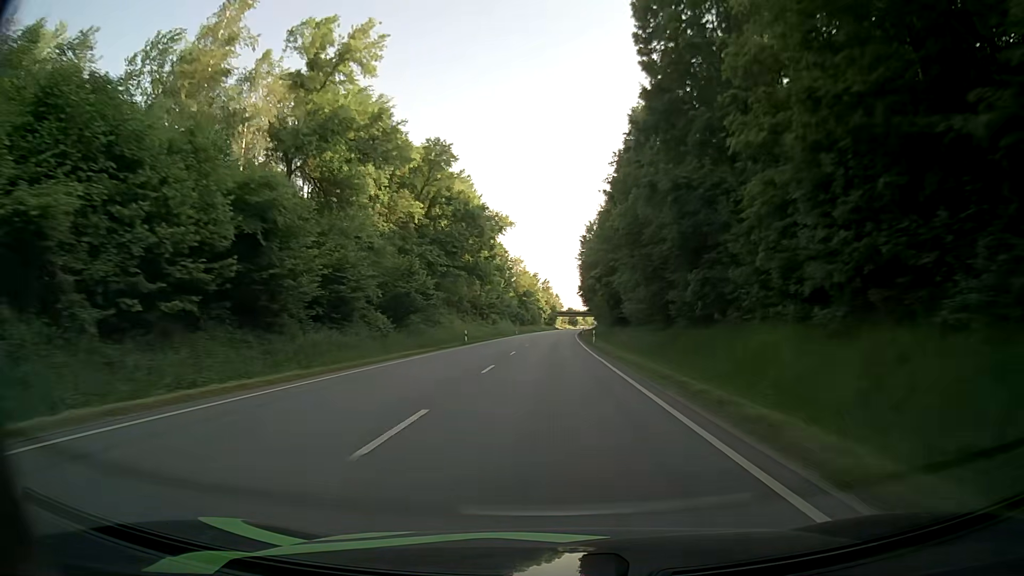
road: primary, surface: asphalt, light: Day
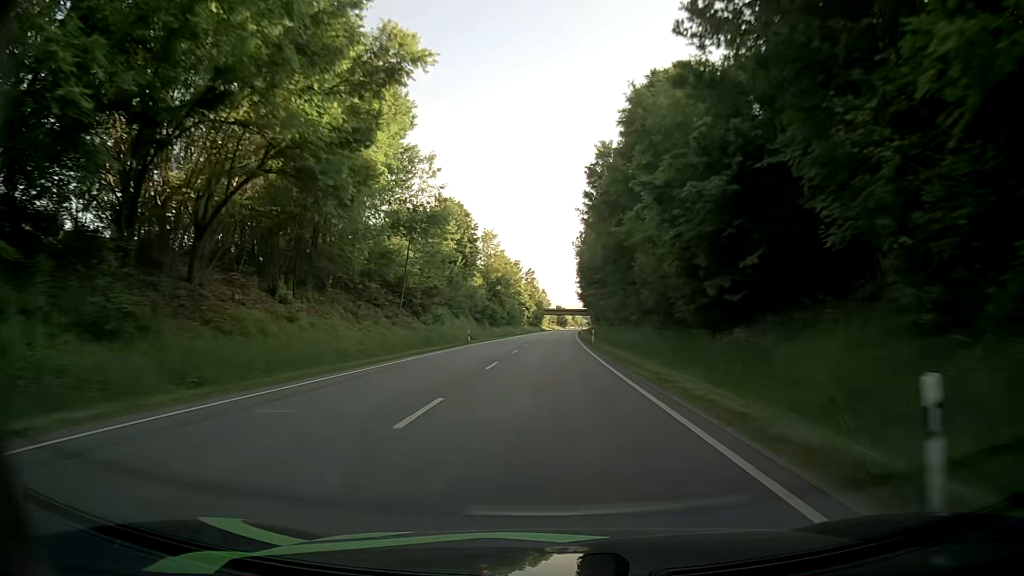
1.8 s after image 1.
(+0.7, +47.5) m; +1°
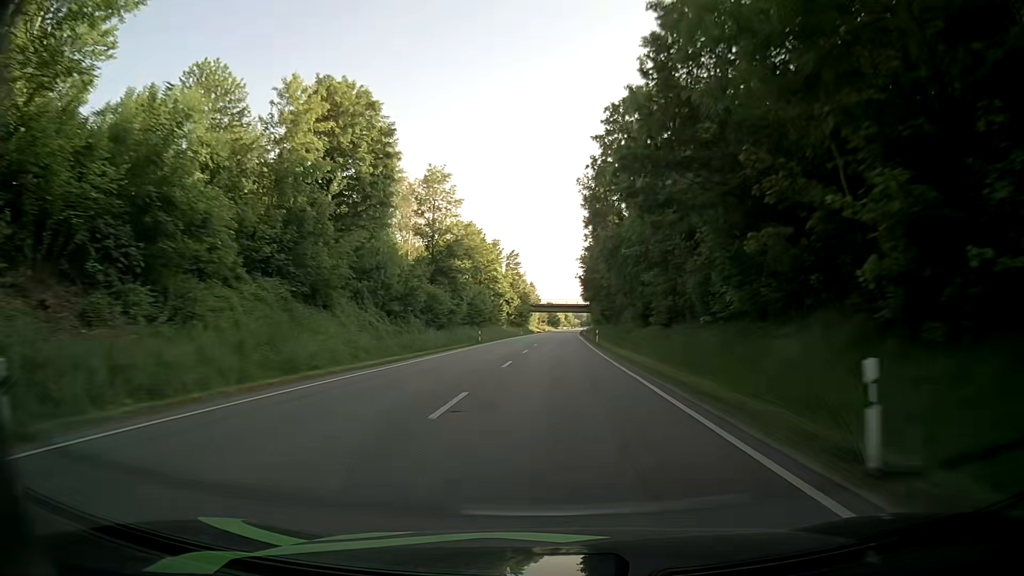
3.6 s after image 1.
(+0.5, +48.1) m; +1°
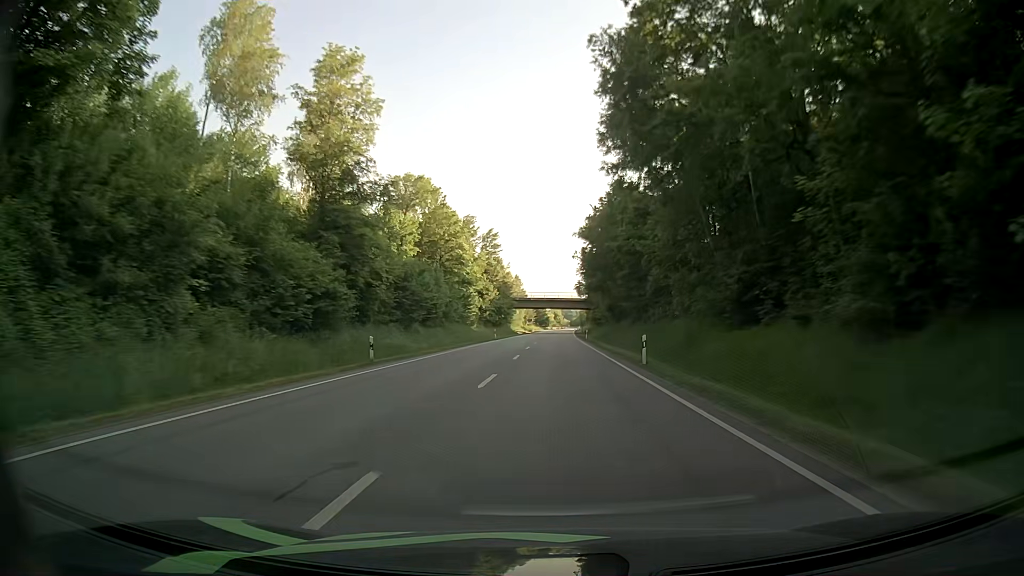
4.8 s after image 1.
(0.0, +32.4) m; 0°
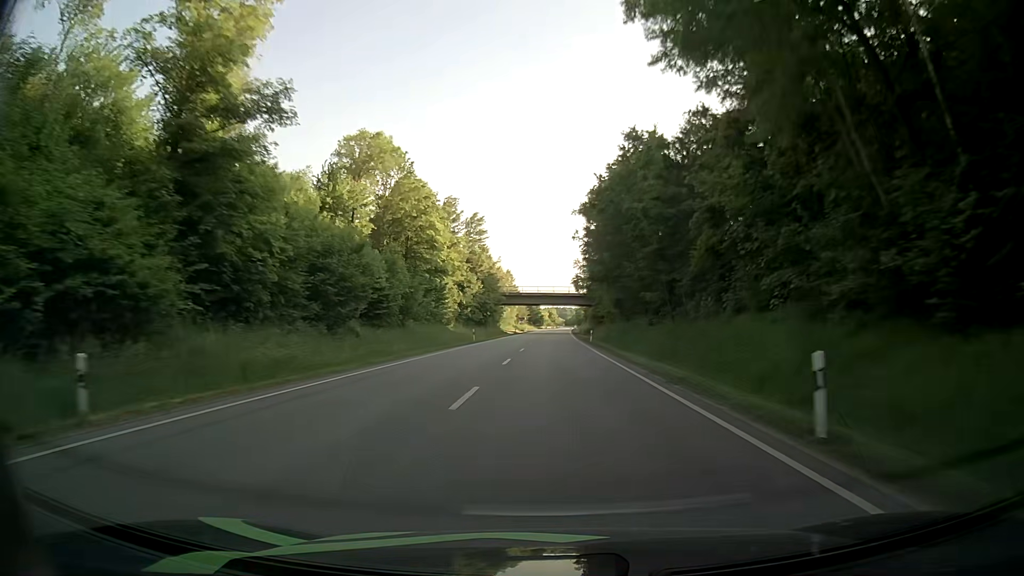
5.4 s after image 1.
(+0.1, +16.2) m; 0°
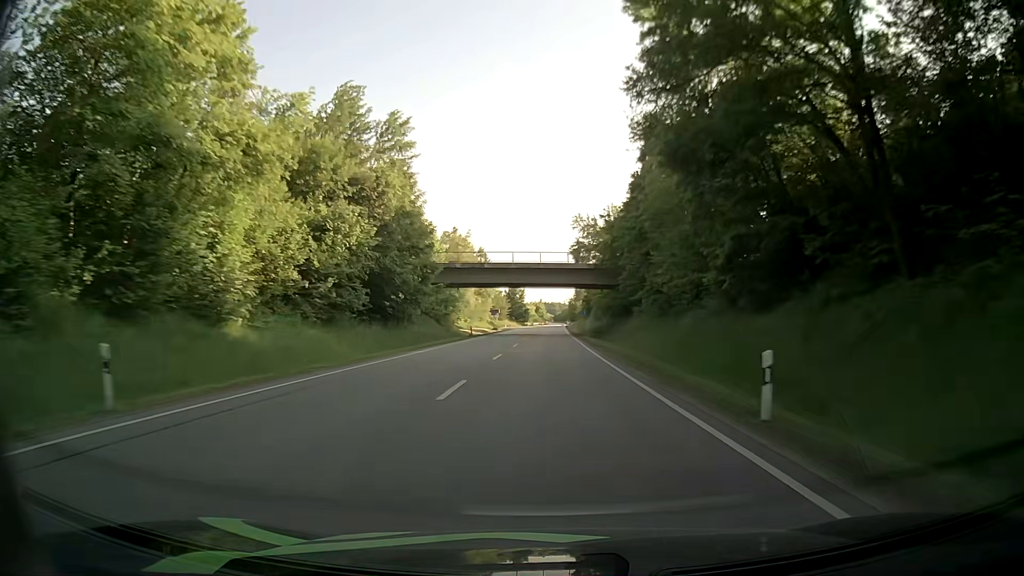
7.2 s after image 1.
(+0.7, +48.2) m; +1°
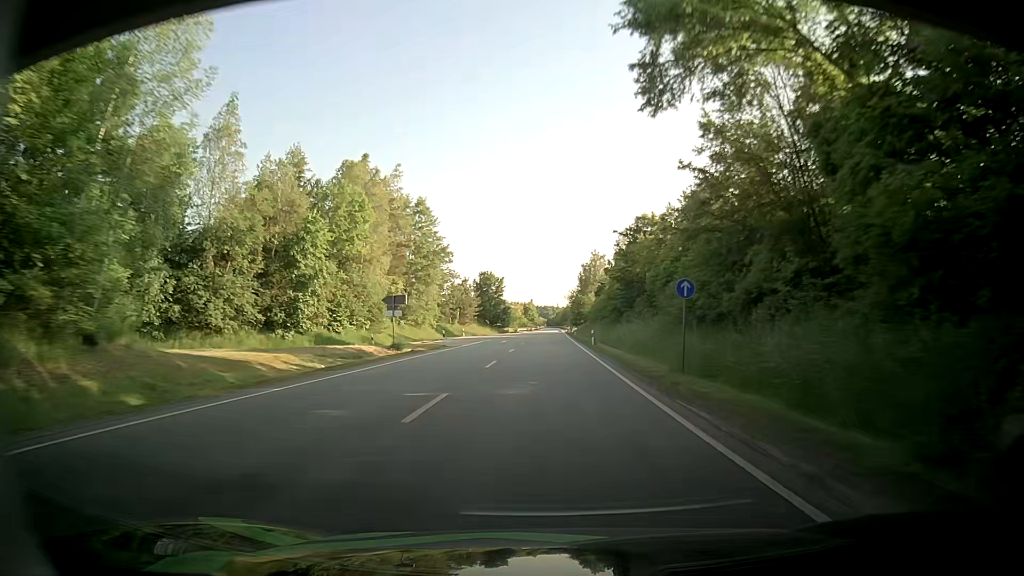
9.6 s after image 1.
(+0.2, +63.9) m; +1°
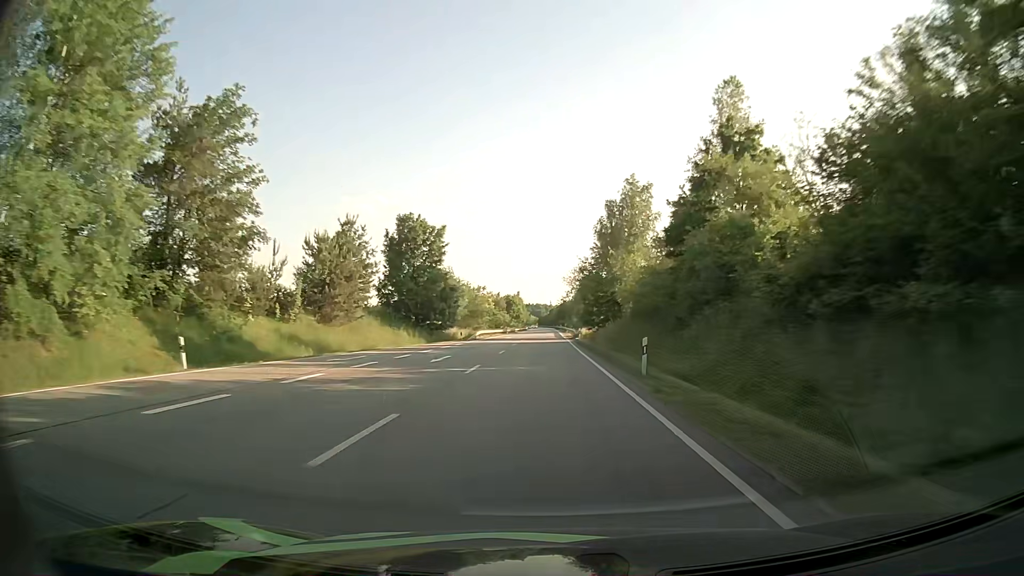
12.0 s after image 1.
(+0.3, +64.8) m; 0°
(0, +10) (0, +20) (0, +30) (0, +40) (0, +50) (0, +60) (0, +70) (0, +80) (0, +90) (0, +100) m
